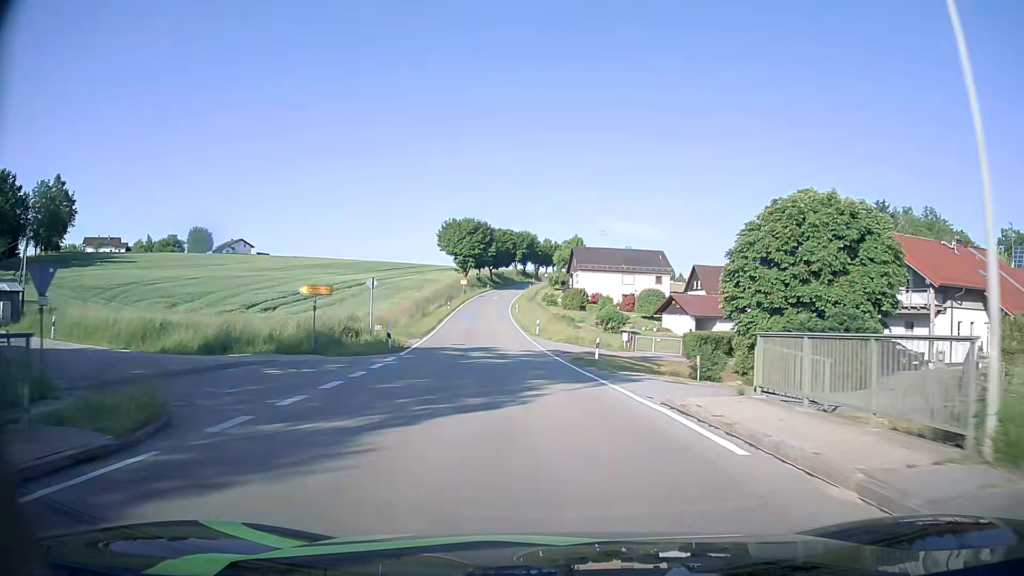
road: tertiary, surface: asphalt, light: Day
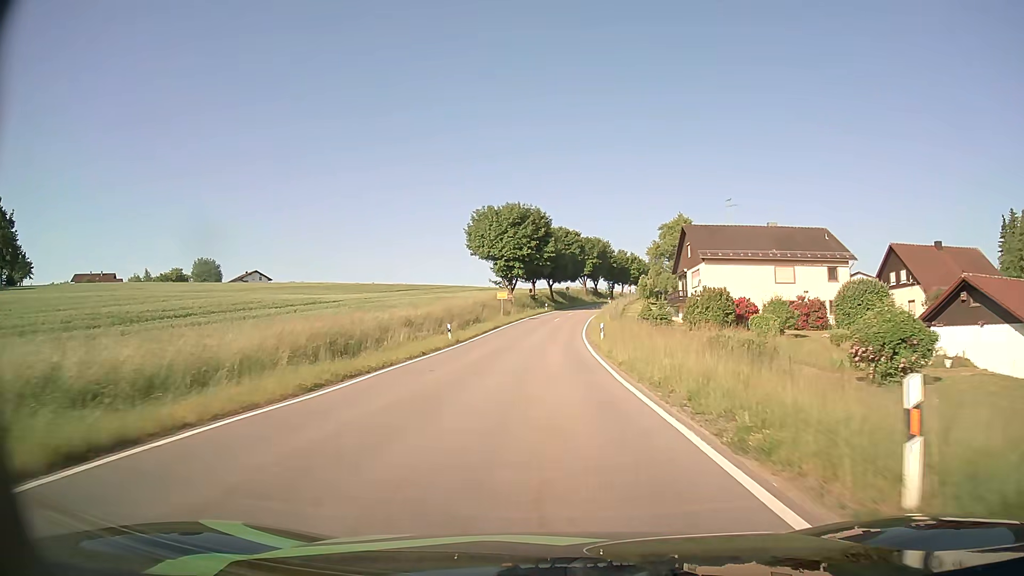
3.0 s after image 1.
(-2.7, +42.7) m; -6°
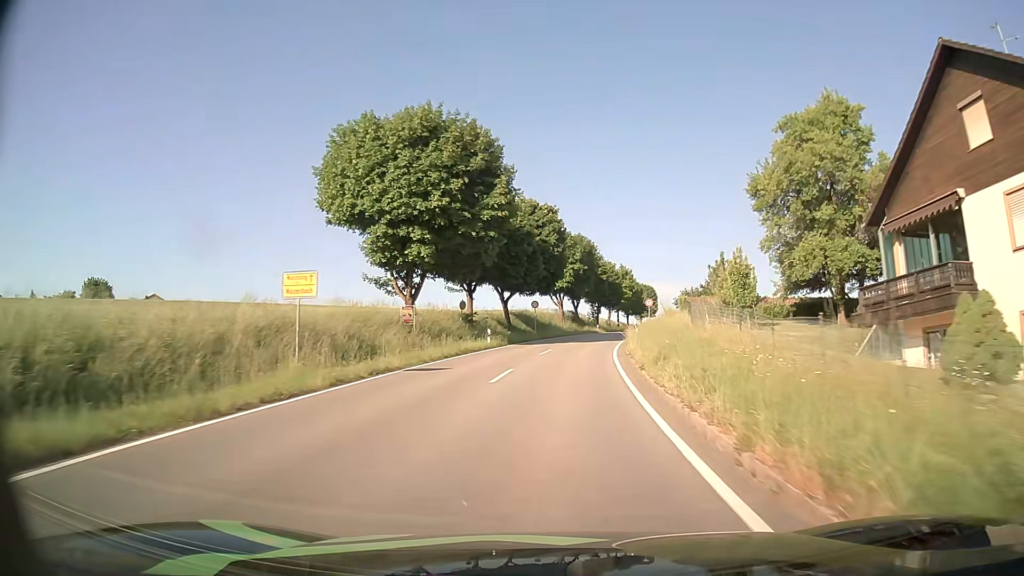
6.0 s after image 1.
(+1.0, +46.4) m; +3°
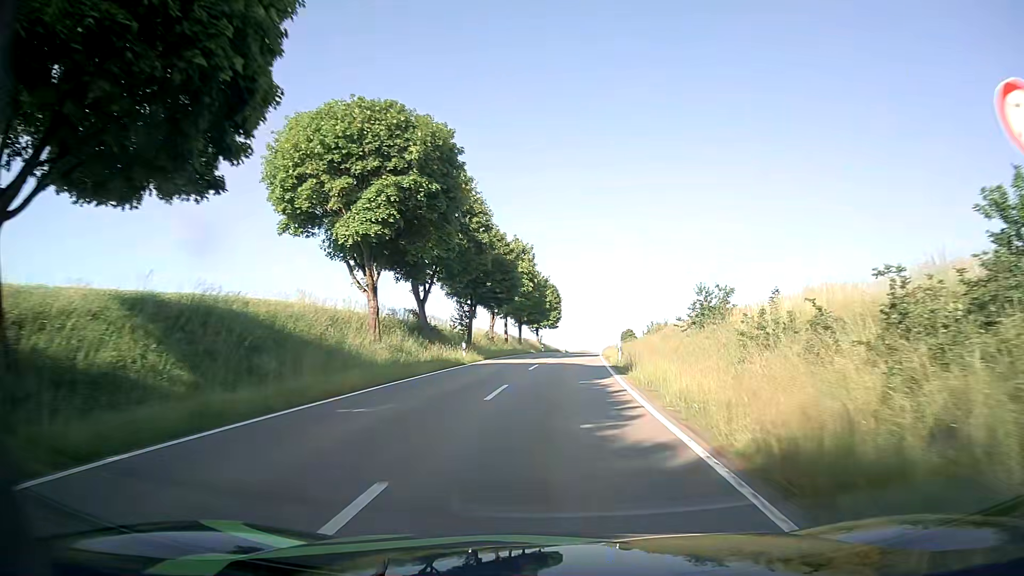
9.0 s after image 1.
(+4.2, +51.4) m; +10°
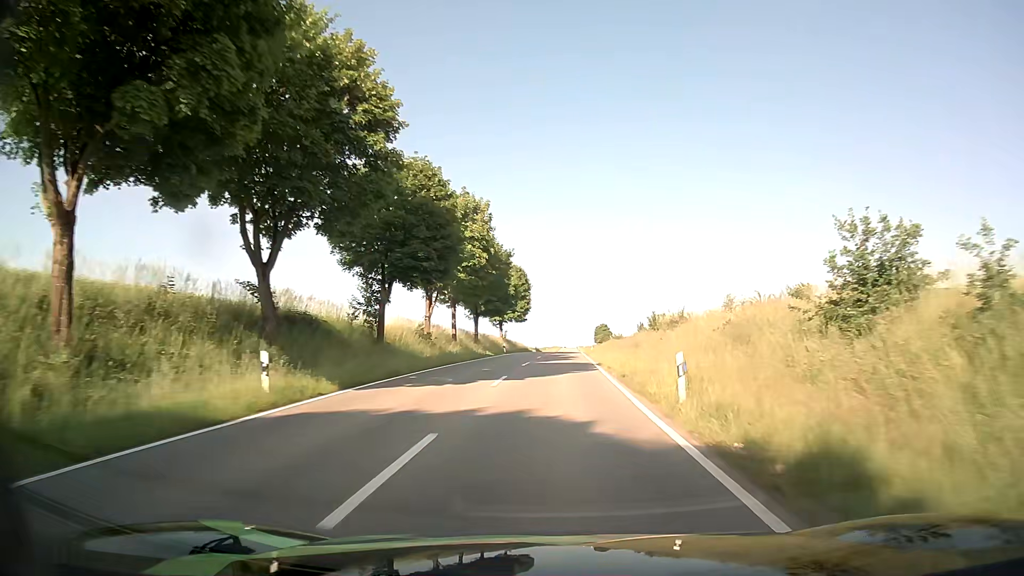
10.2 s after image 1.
(+0.6, +21.8) m; +3°
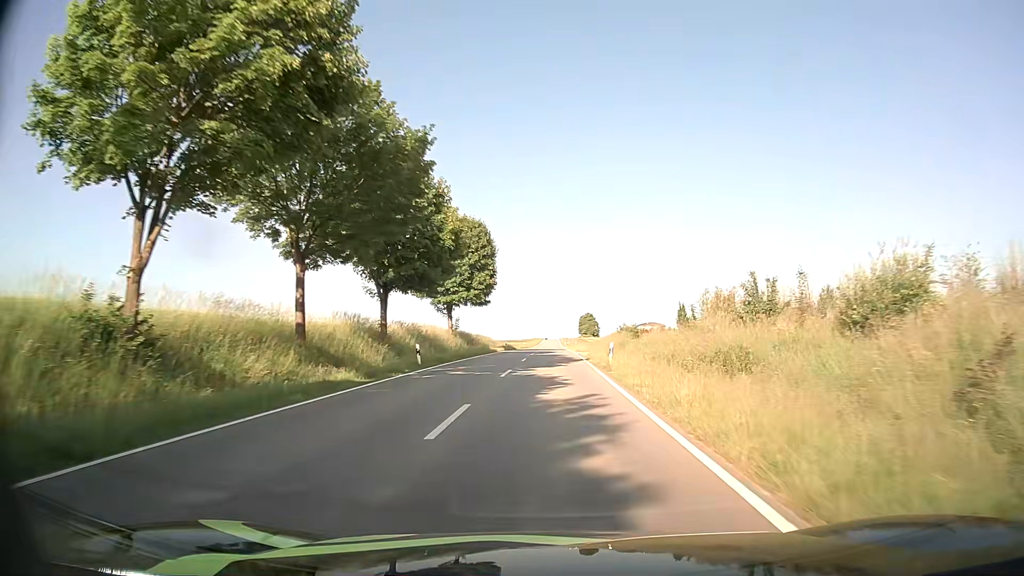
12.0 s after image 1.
(+0.4, +33.5) m; +1°
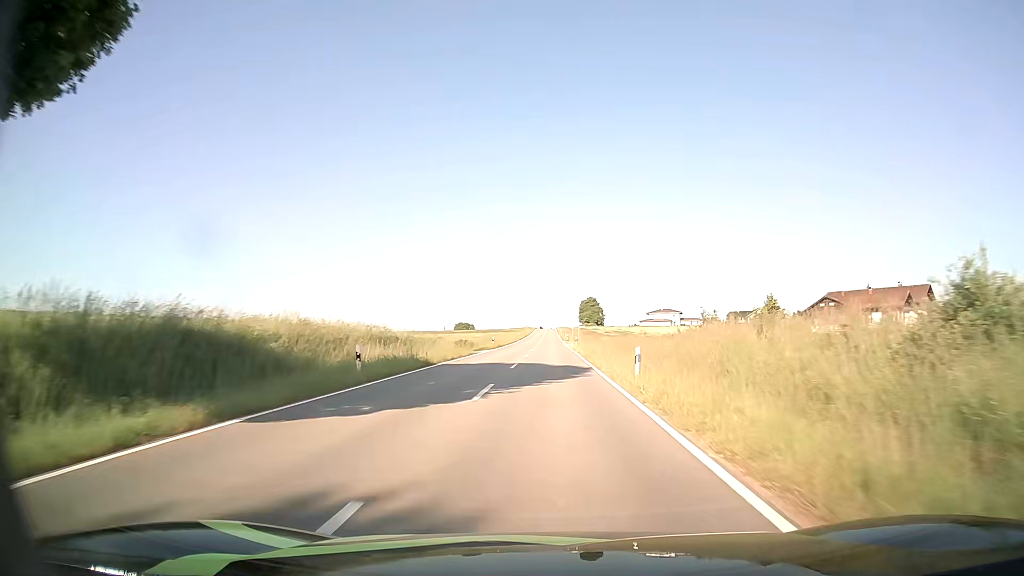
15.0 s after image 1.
(+0.3, +57.1) m; 0°
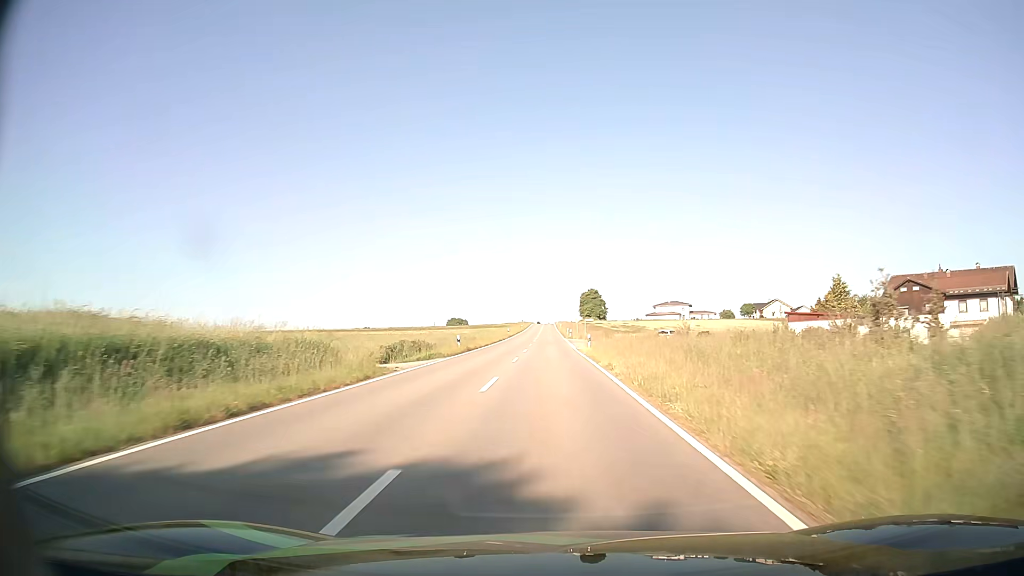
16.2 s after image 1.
(+0.1, +23.1) m; 0°
(0, +10) (0, +20) (0, +30) (0, +40) (0, +50) (0, +60) (0, +70) (0, +80) (0, +90) (0, +100) m
